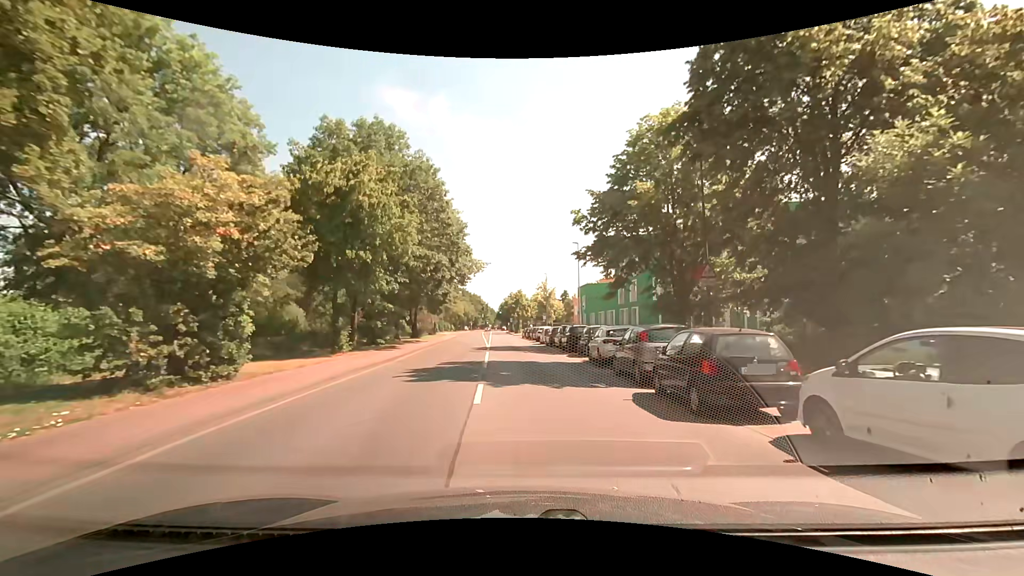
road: tertiary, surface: asphalt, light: Day
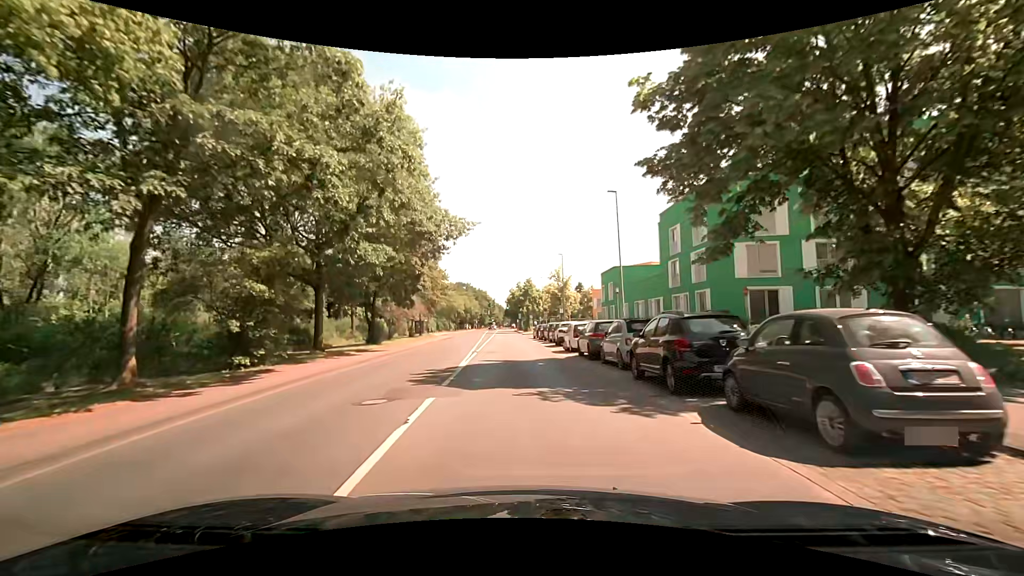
(-0.2, +19.3) m; -1°
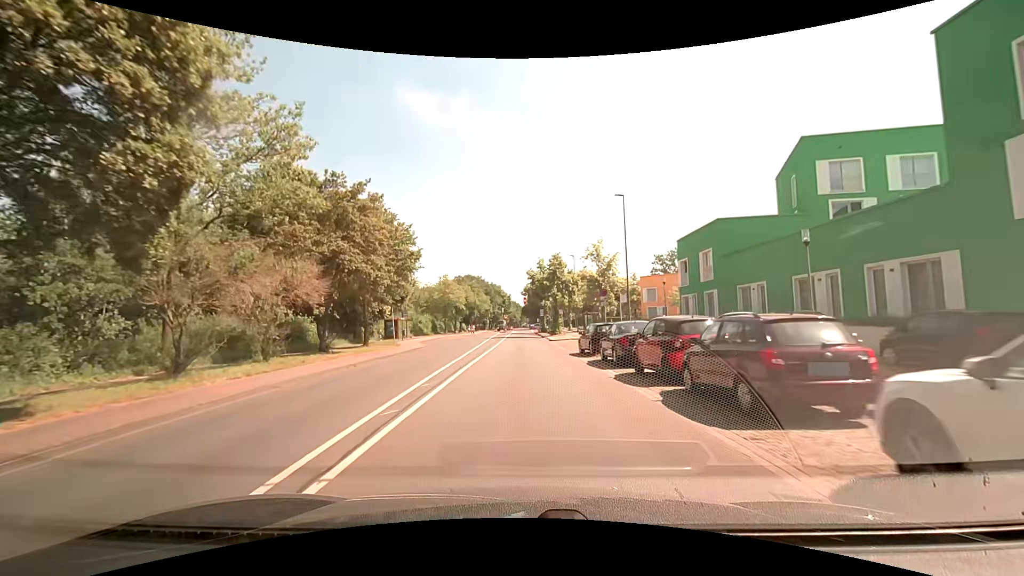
(-1.1, +30.3) m; -3°
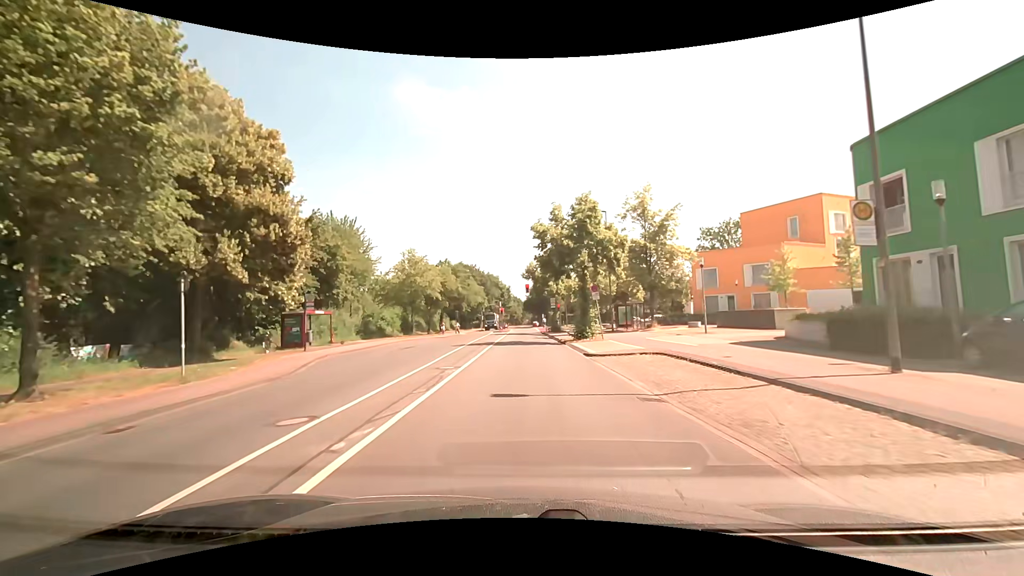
(+0.1, +25.1) m; 0°
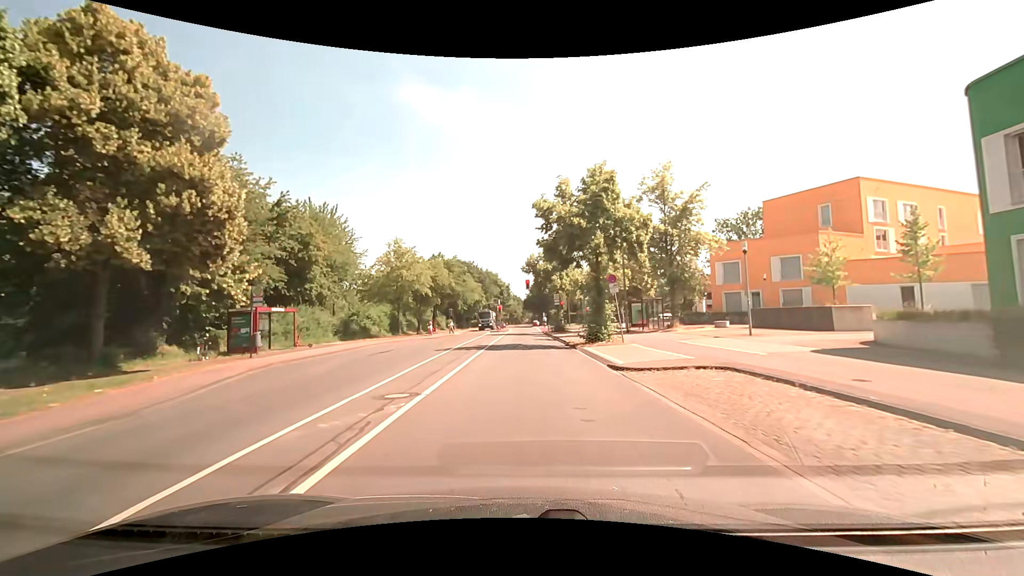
(0.0, +5.9) m; 0°
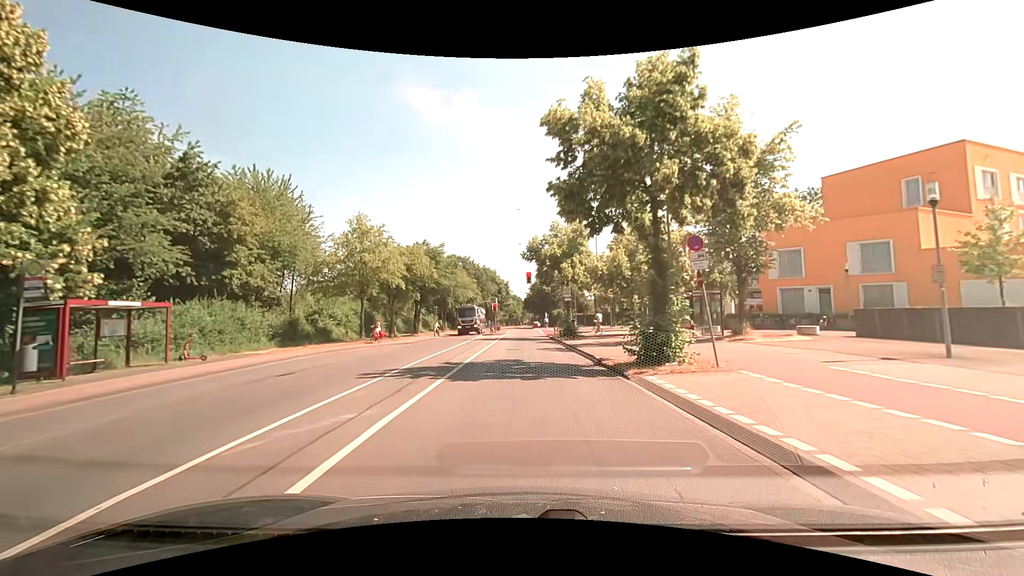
(0.0, +11.2) m; -1°
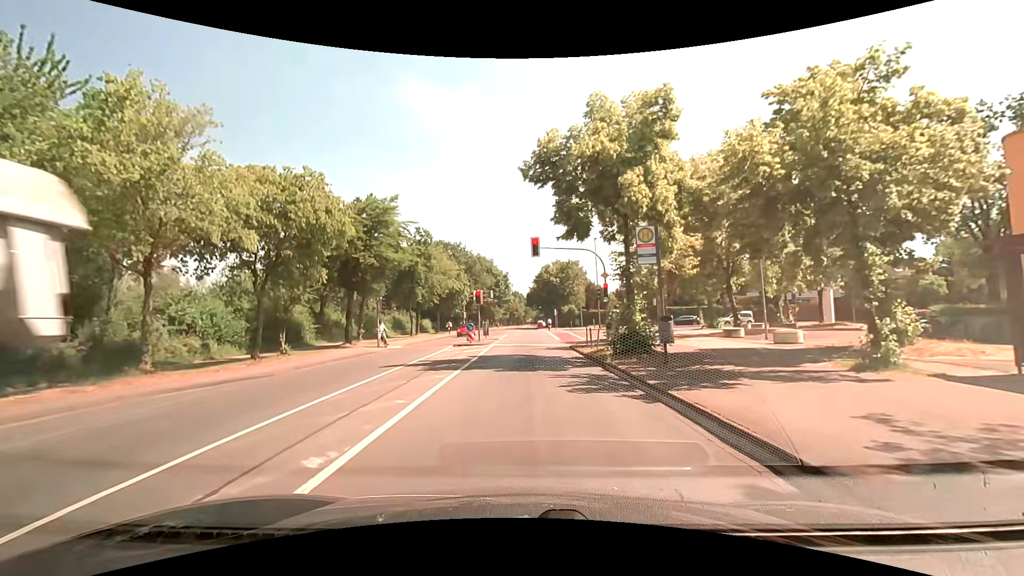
(+0.3, +21.7) m; +1°
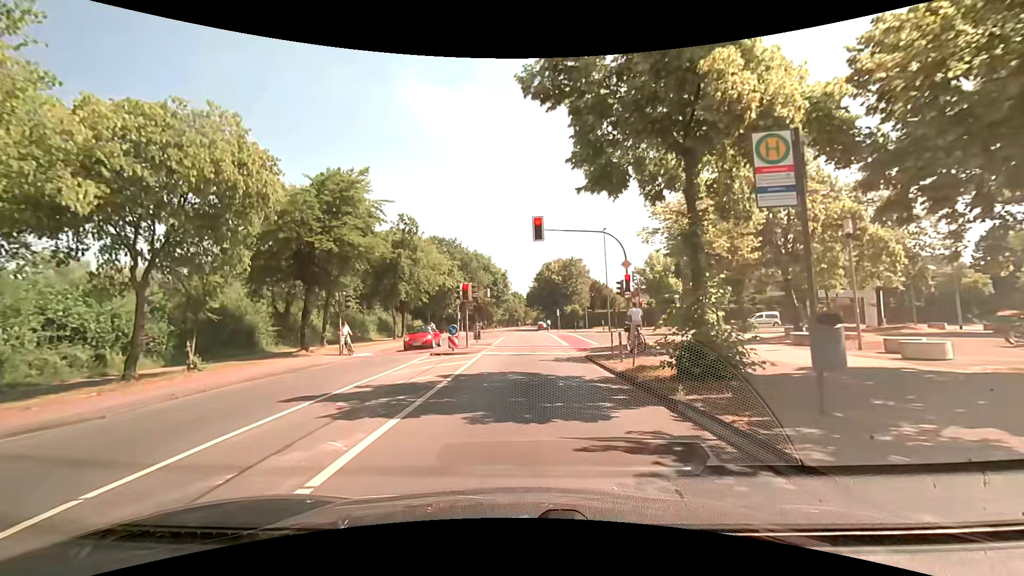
(-0.1, +6.6) m; -1°
